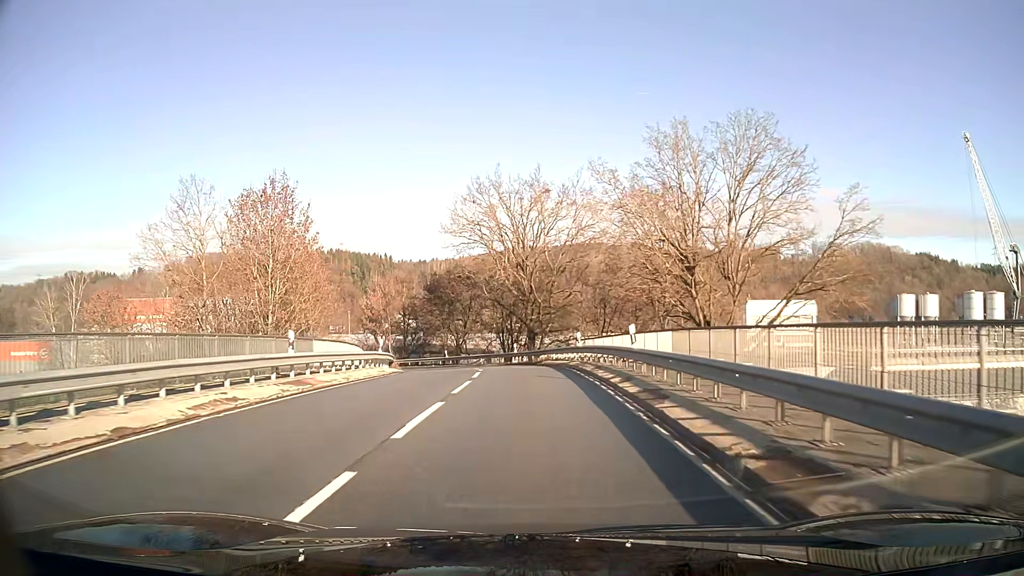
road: unclassified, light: Day
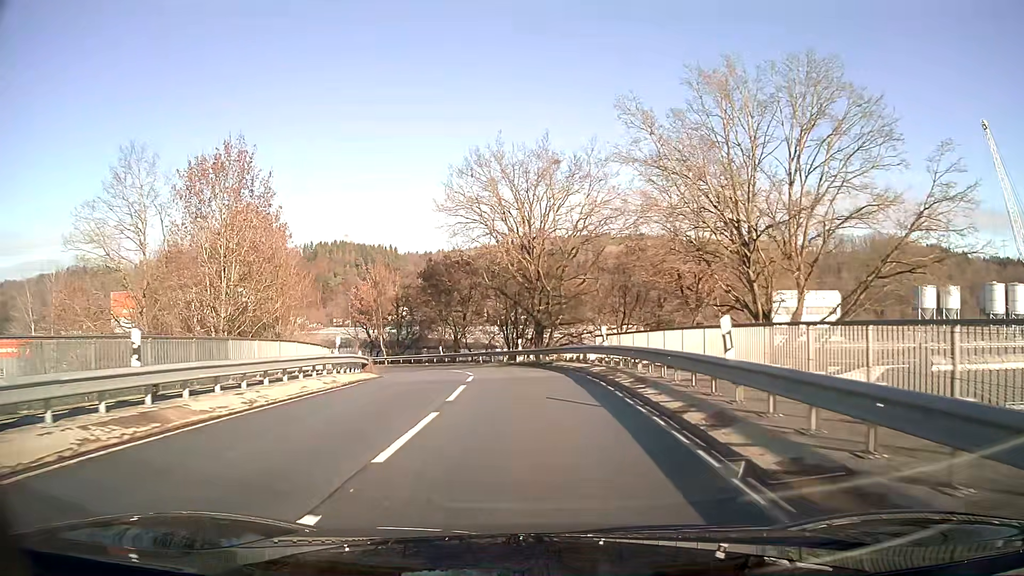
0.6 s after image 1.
(0.0, +7.4) m; -1°
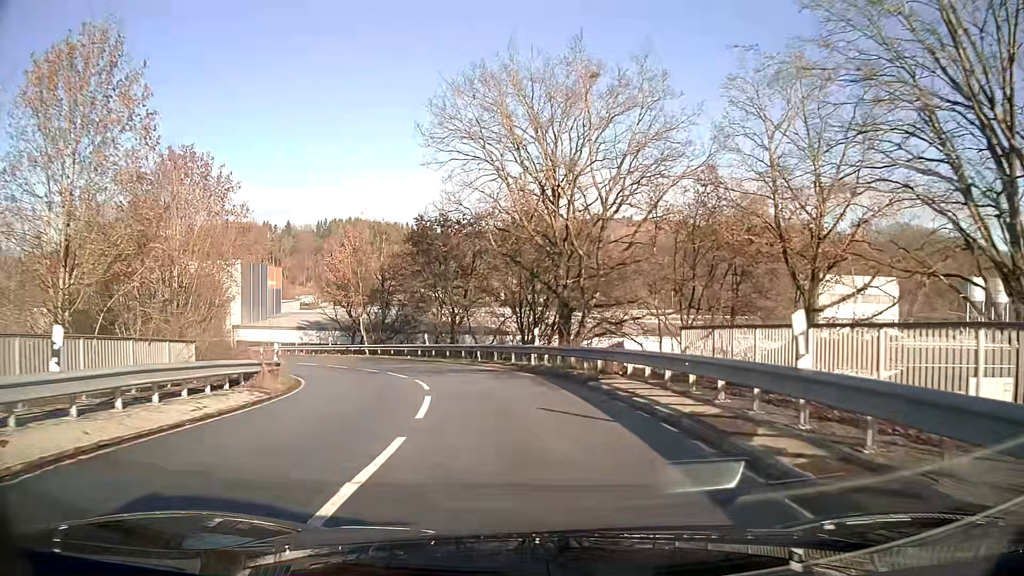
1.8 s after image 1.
(-0.2, +14.3) m; -2°
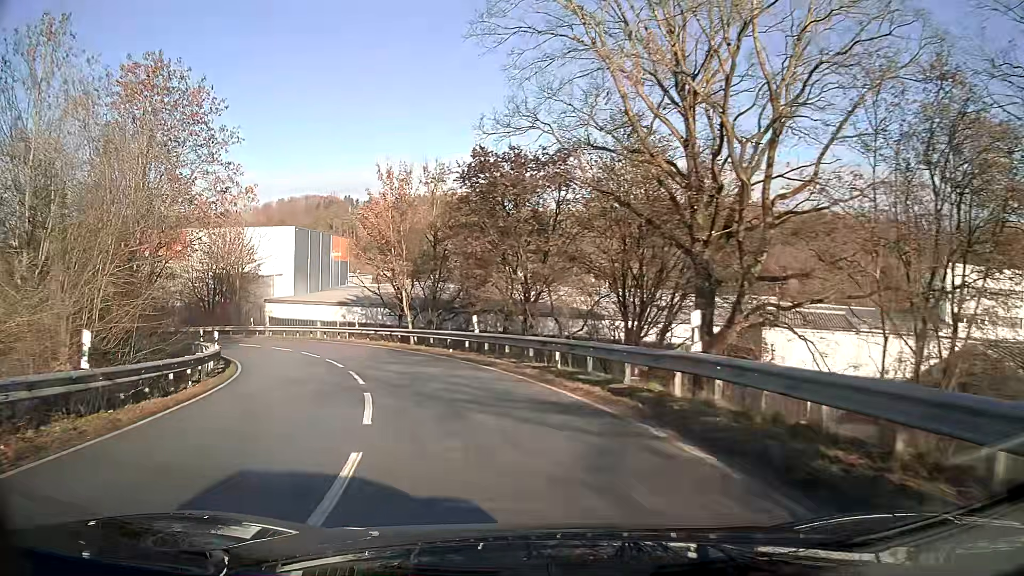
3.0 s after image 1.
(-1.0, +13.6) m; -9°
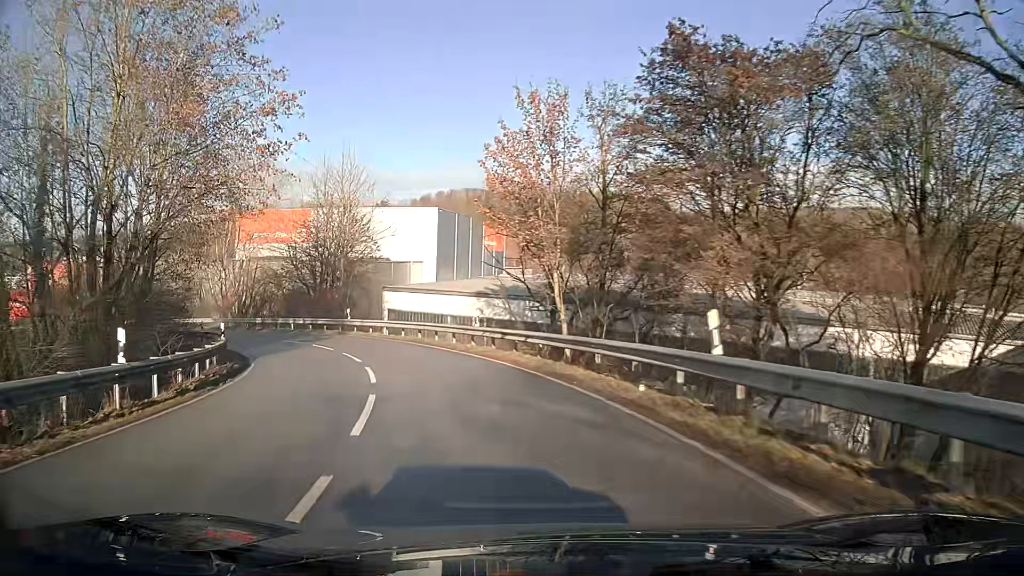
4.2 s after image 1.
(-1.6, +13.3) m; -14°
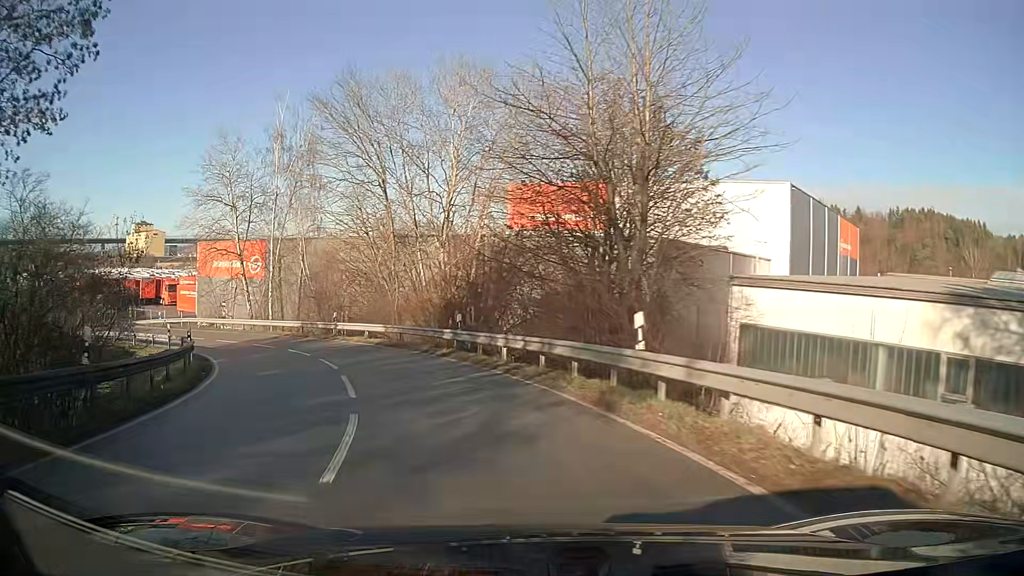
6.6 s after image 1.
(-6.2, +26.1) m; -28°
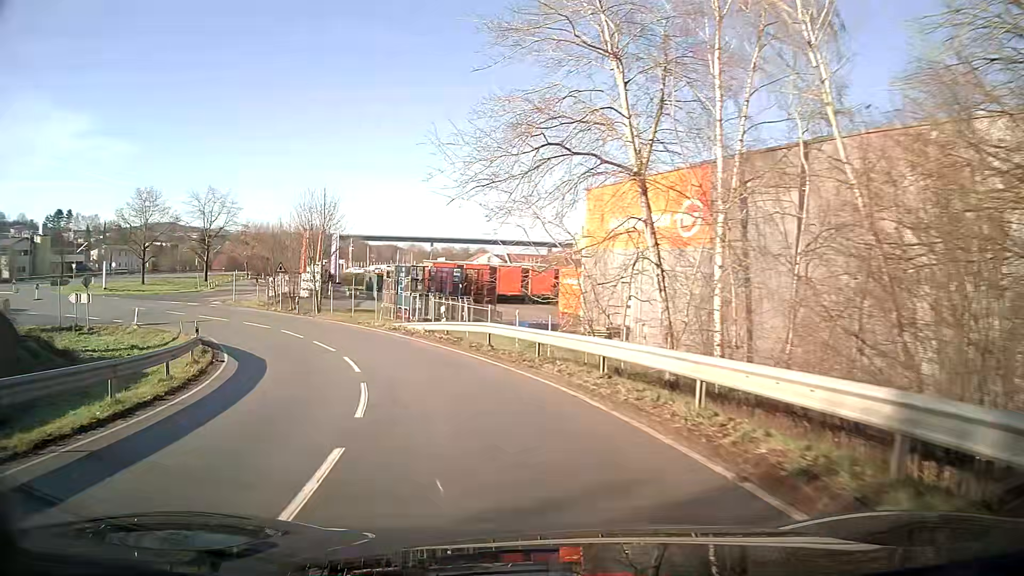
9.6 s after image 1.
(-11.1, +31.1) m; -39°
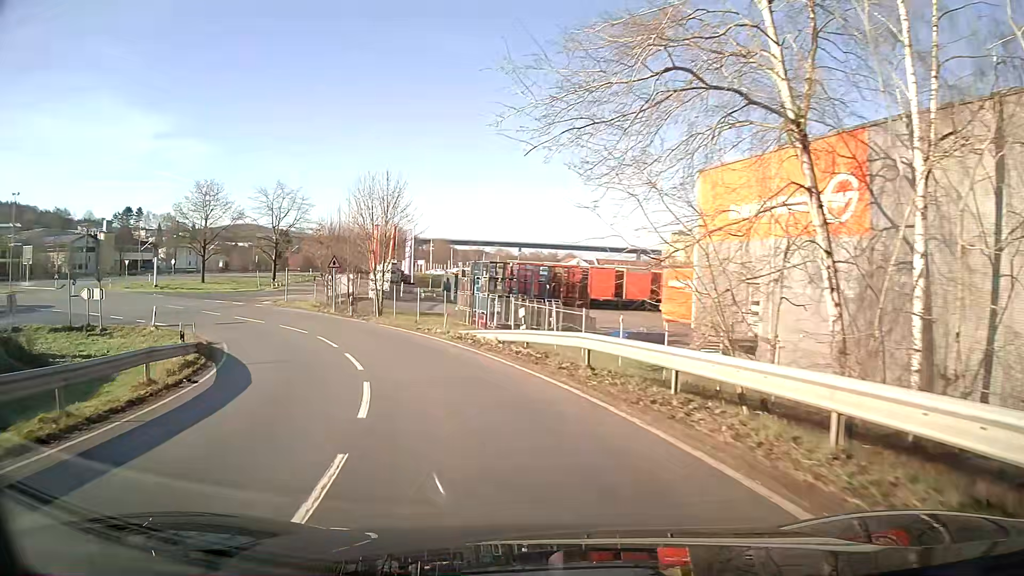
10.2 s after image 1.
(-0.4, +6.6) m; -8°
